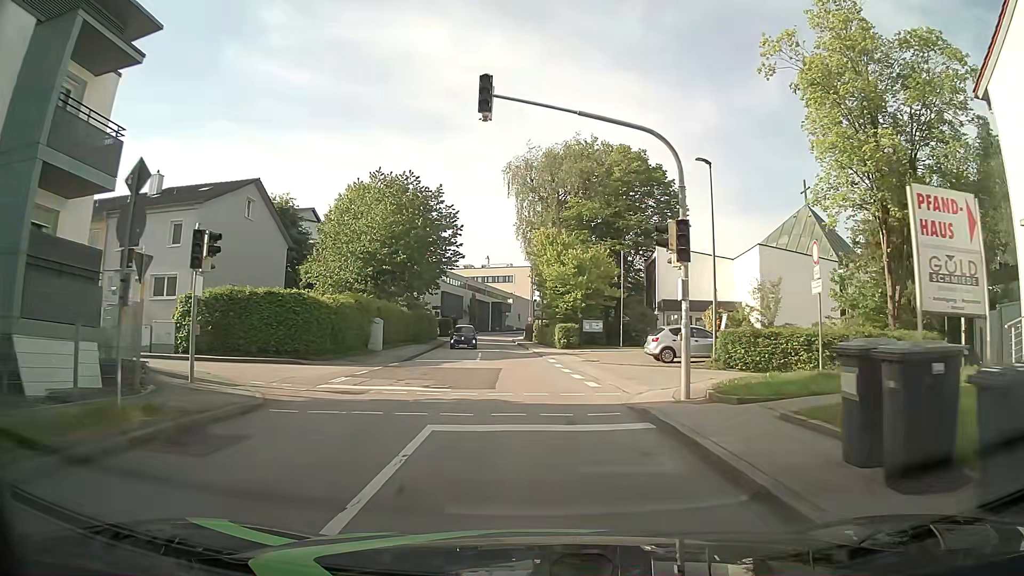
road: unclassified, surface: asphalt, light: Day
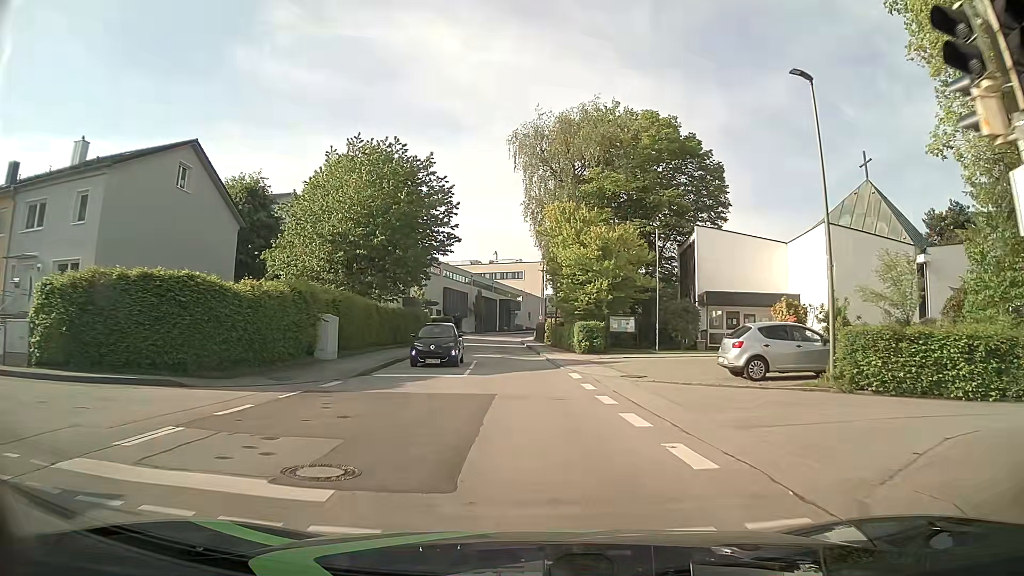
(0.0, +9.5) m; -1°
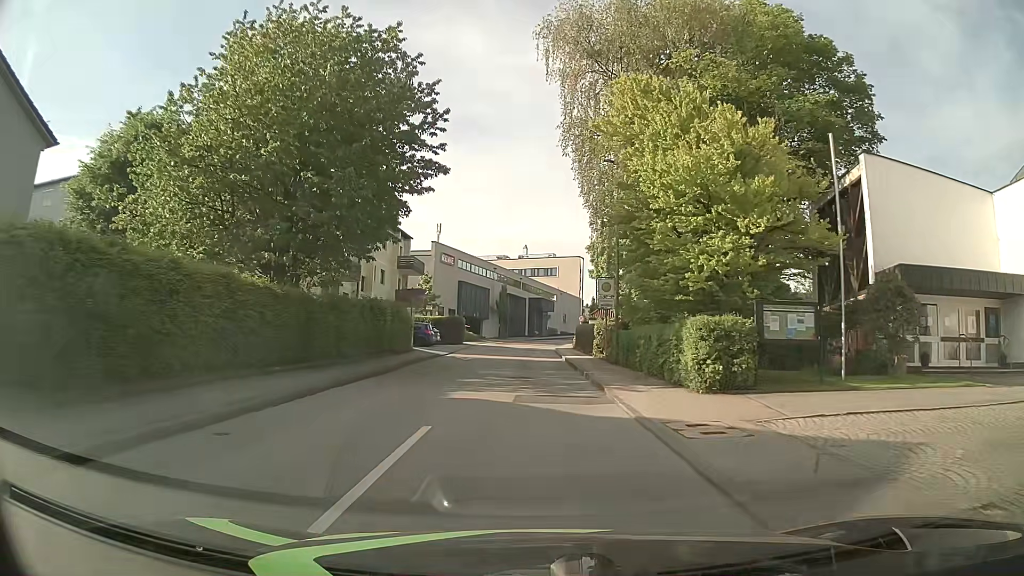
(-0.4, +19.2) m; -3°
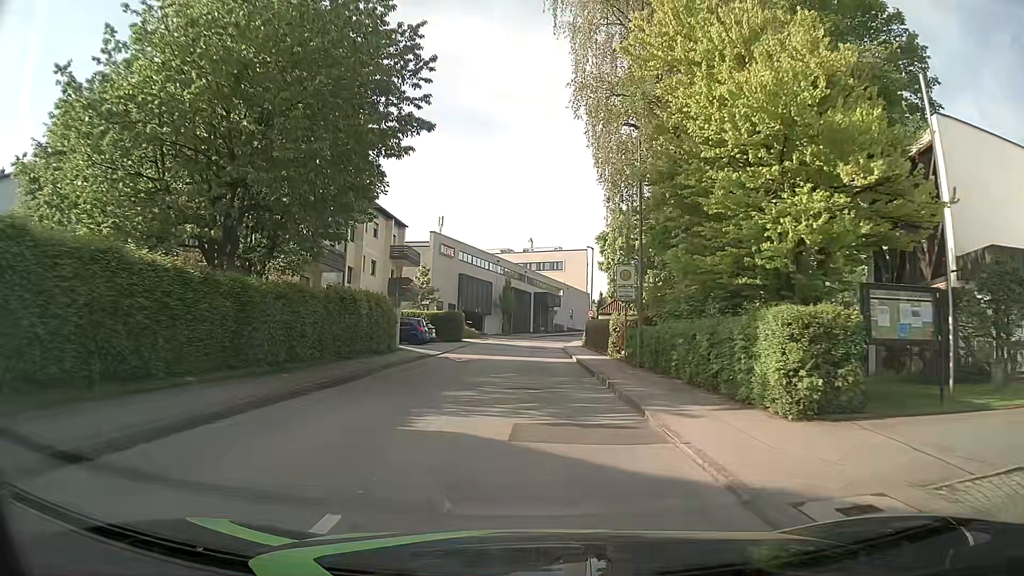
(0.0, +4.8) m; +1°
